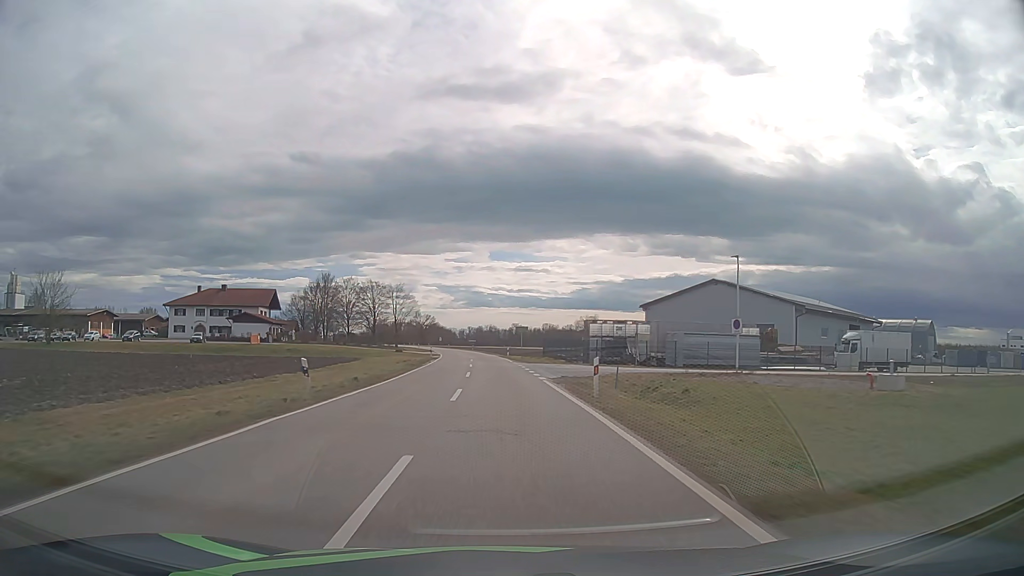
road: tertiary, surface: asphalt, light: Day
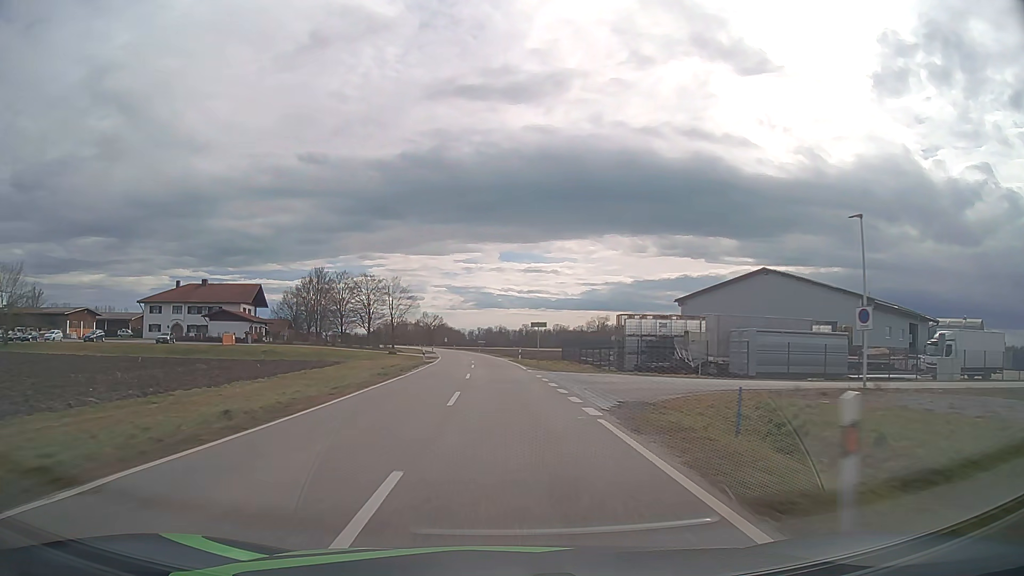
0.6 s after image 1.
(-0.1, +13.0) m; -1°
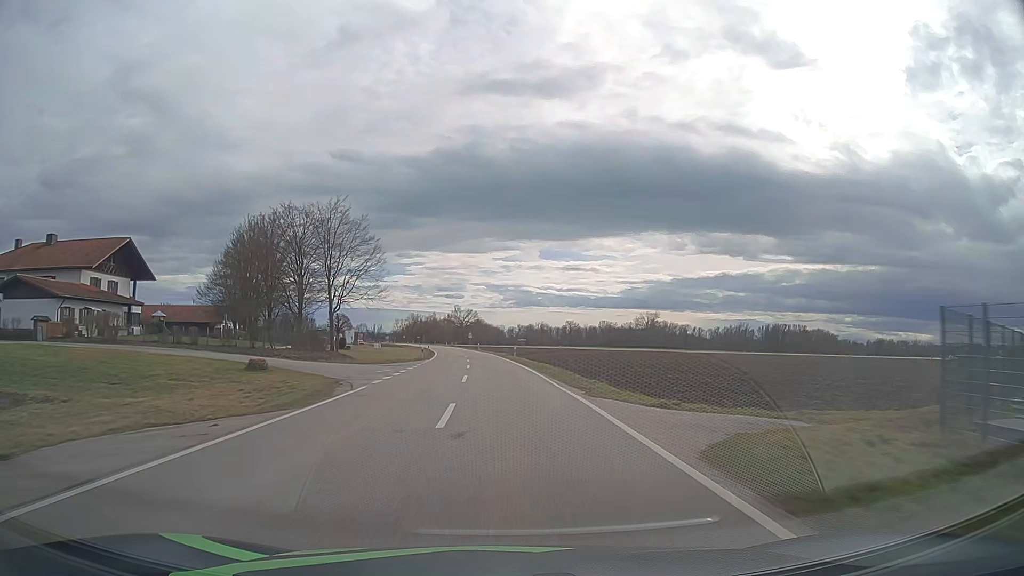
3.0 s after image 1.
(-1.6, +53.3) m; -3°
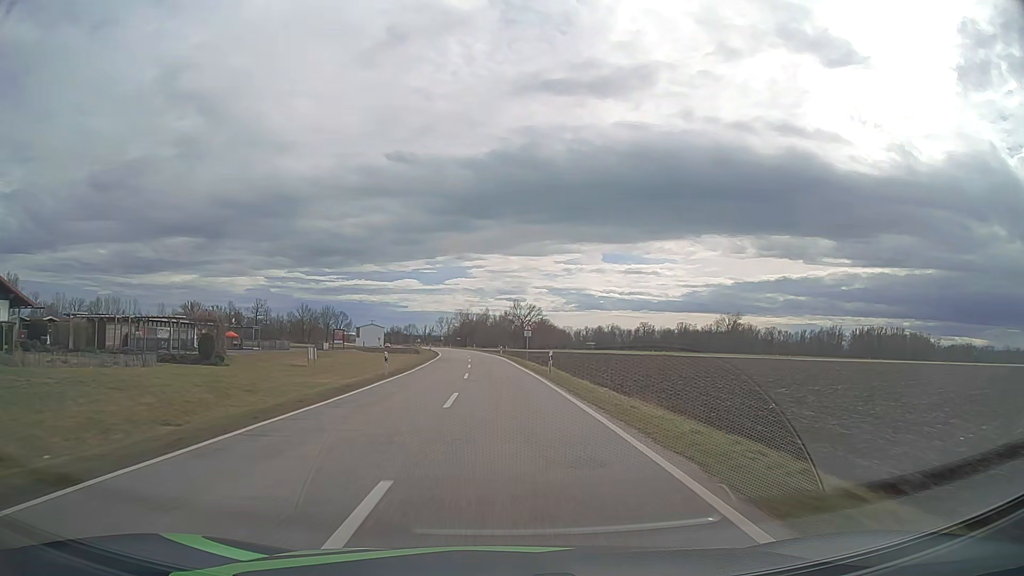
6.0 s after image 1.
(-3.0, +69.1) m; -5°
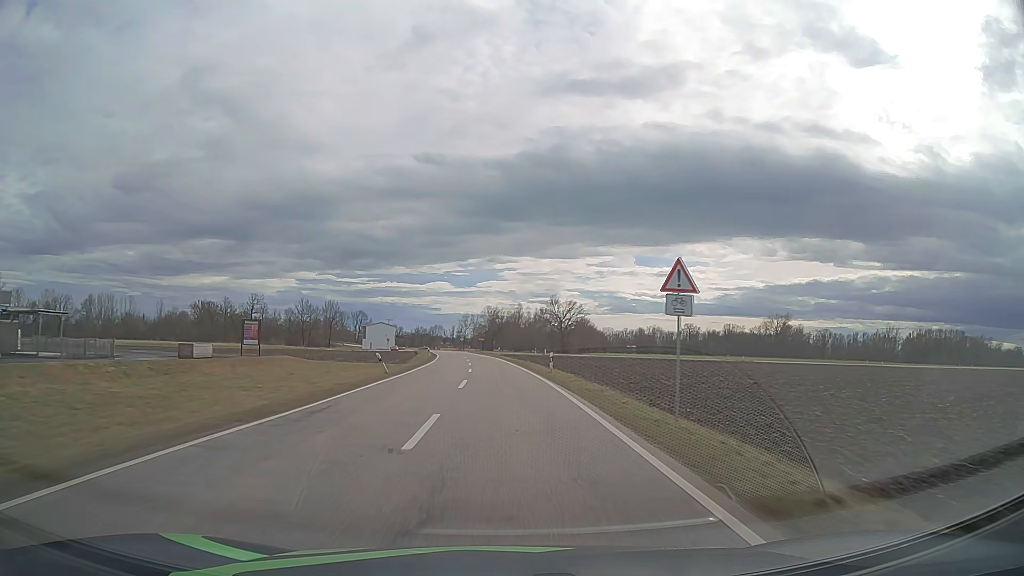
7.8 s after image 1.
(-1.0, +42.7) m; -3°
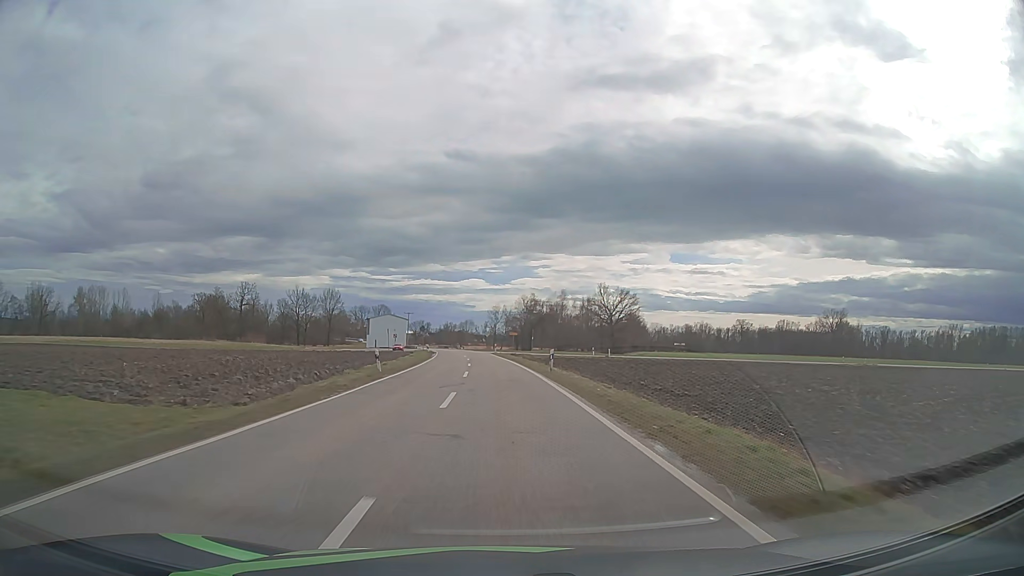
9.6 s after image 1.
(-1.1, +43.2) m; -3°
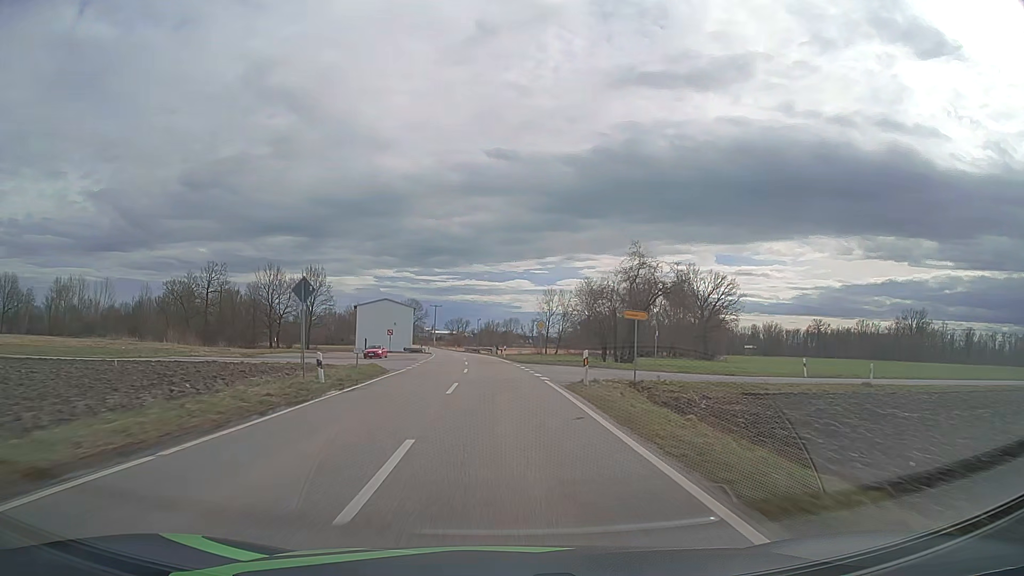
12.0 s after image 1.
(-2.0, +57.3) m; -4°
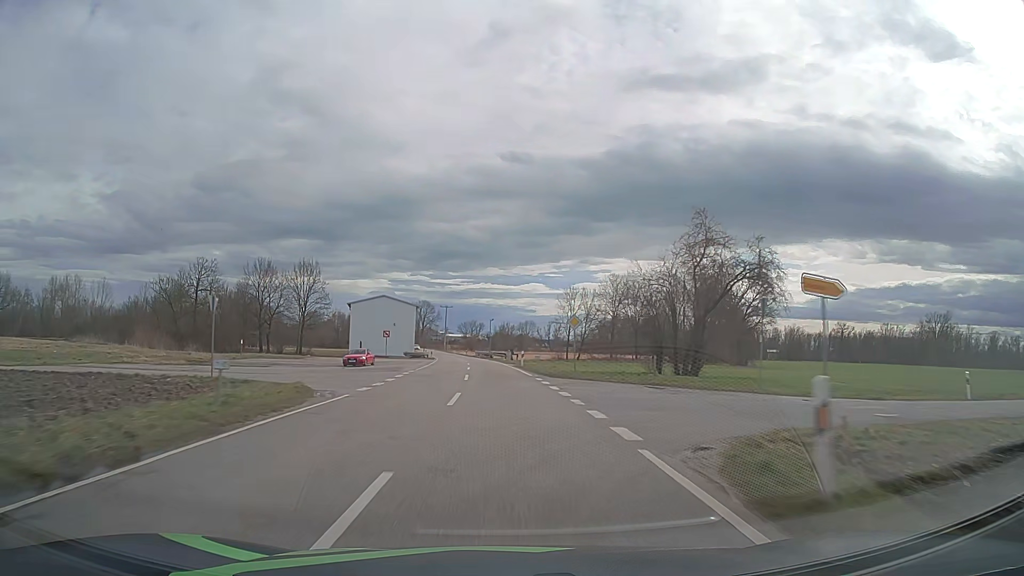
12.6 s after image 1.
(-0.1, +14.3) m; -1°
(0, +10) (0, +20) (0, +30) (-1, +40) (-1, +50) (-2, +60) (-3, +70) (-4, +80) (-5, +90) (-6, +100) m
